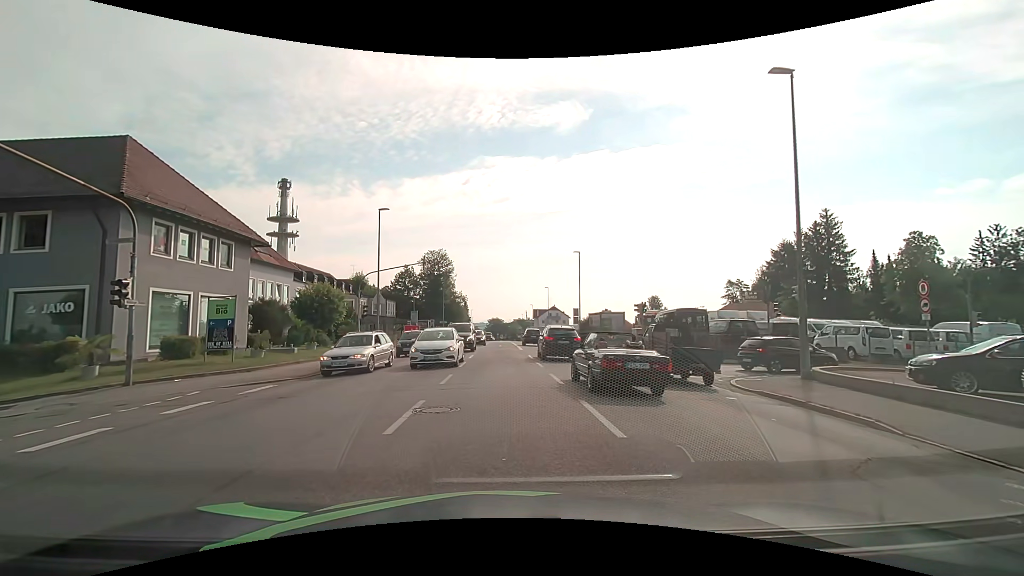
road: tertiary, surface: asphalt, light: Day
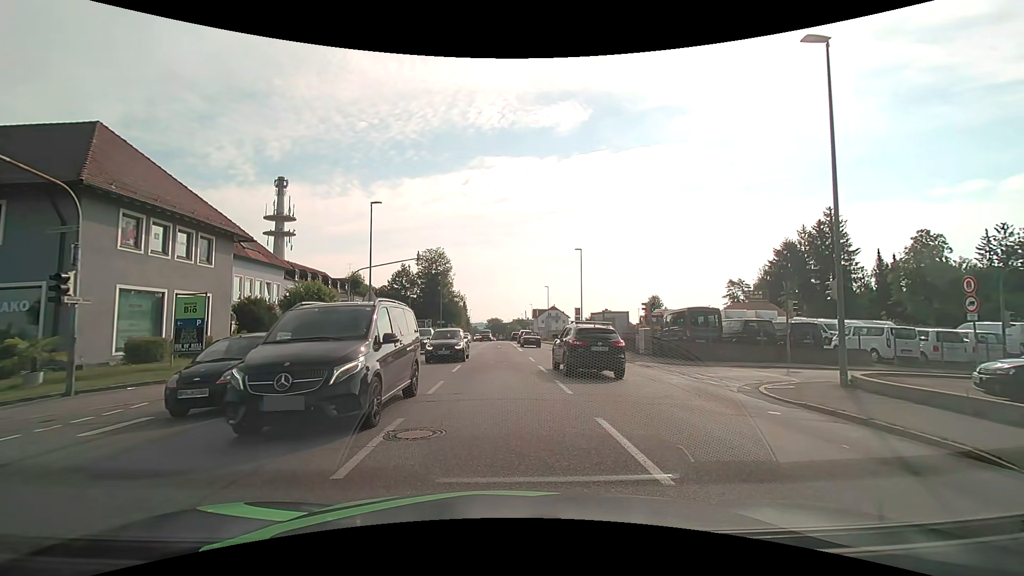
(0.0, +1.8) m; 0°
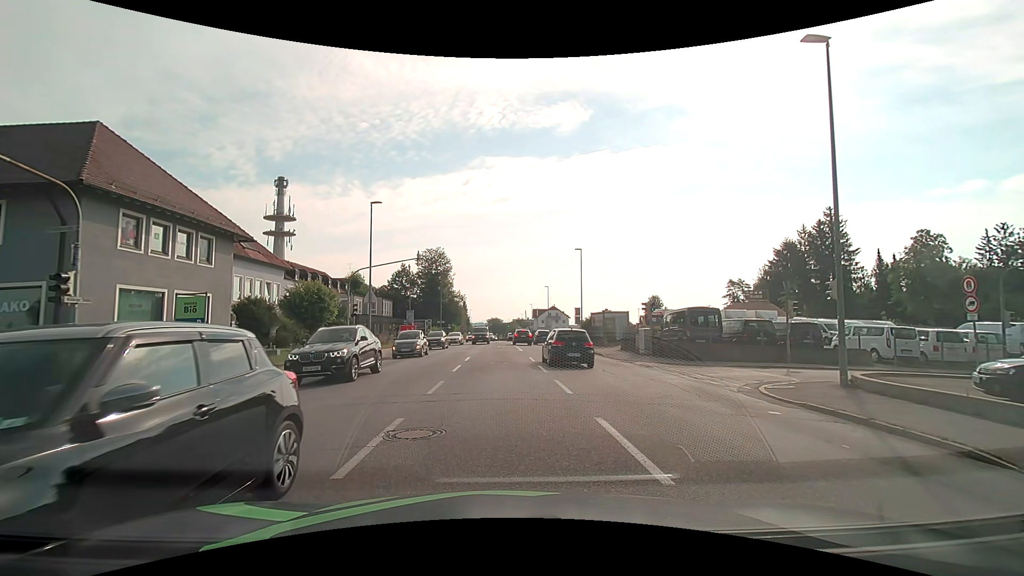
(0.0, 0.0) m; 0°
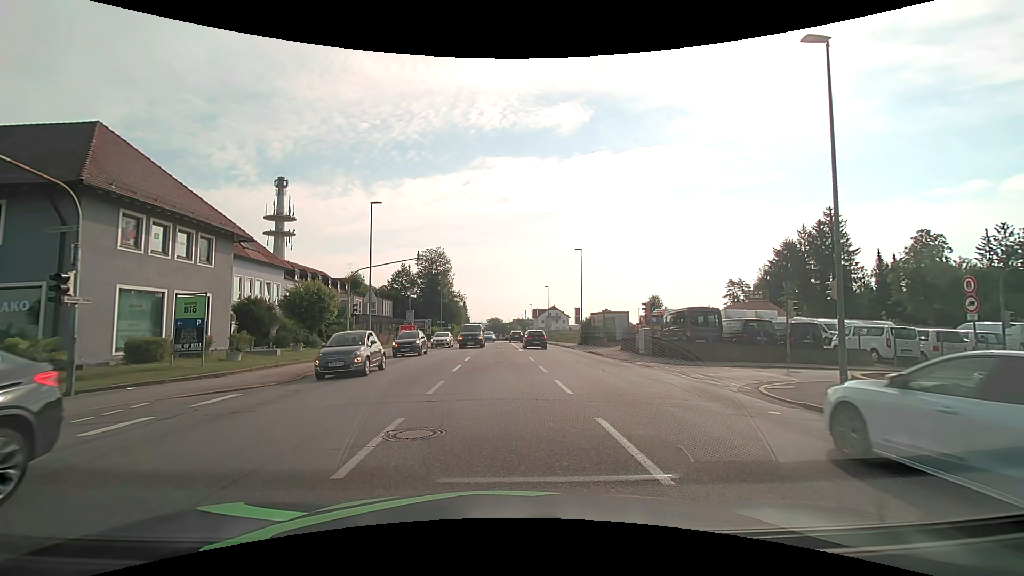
(0.0, 0.0) m; 0°
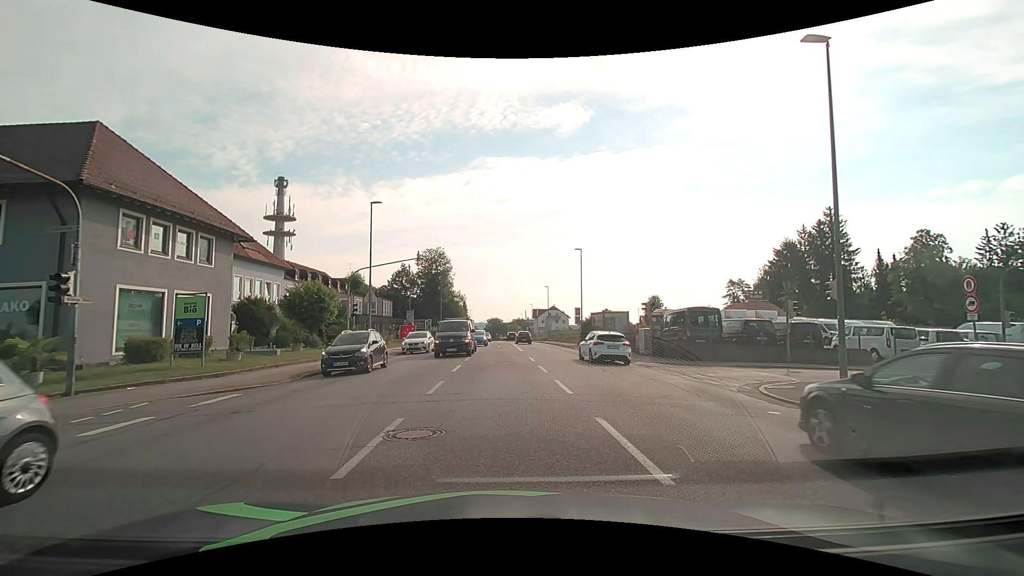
(0.0, 0.0) m; 0°
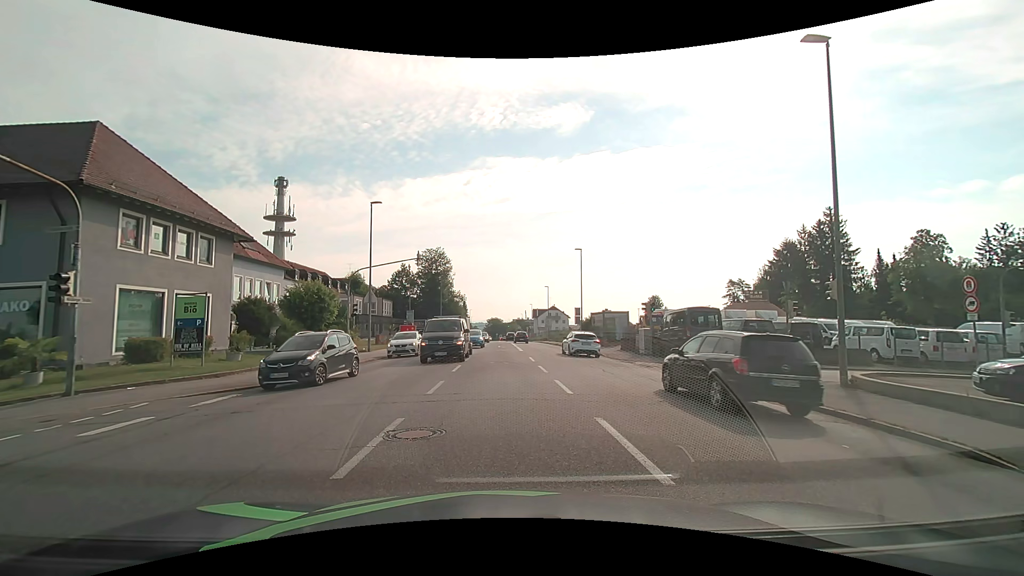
(0.0, 0.0) m; 0°
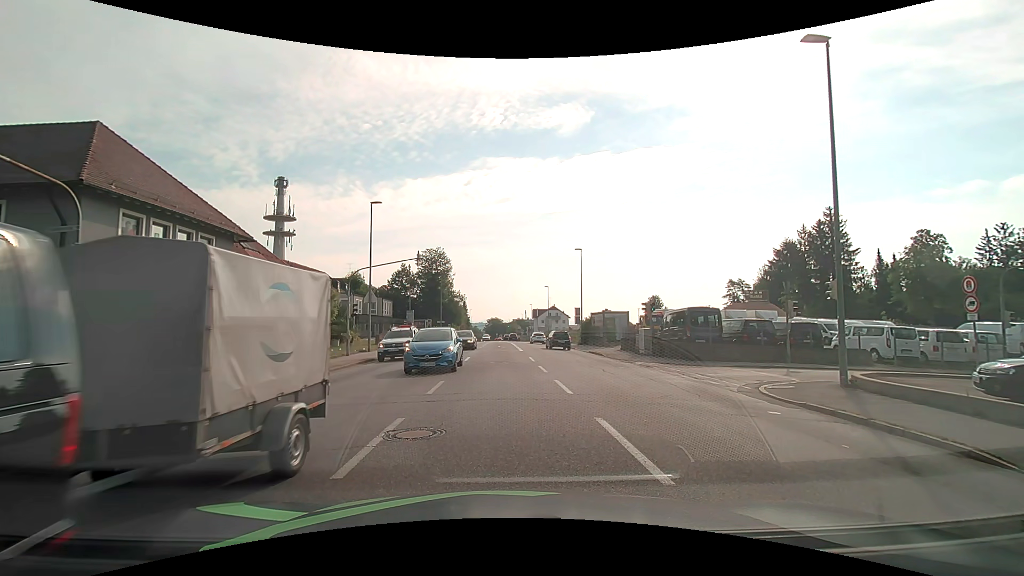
(0.0, 0.0) m; 0°
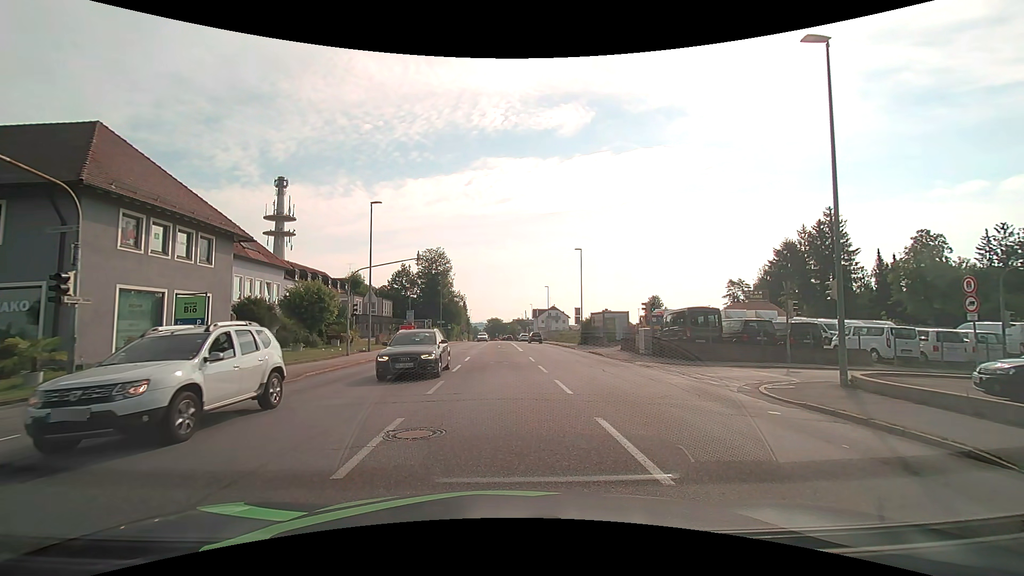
(0.0, 0.0) m; 0°
